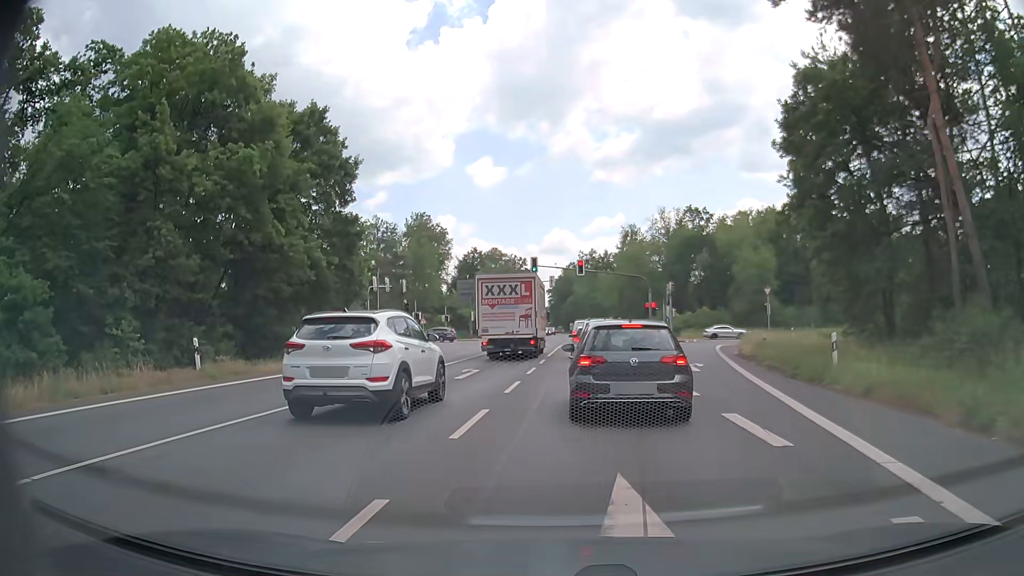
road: primary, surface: asphalt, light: Day
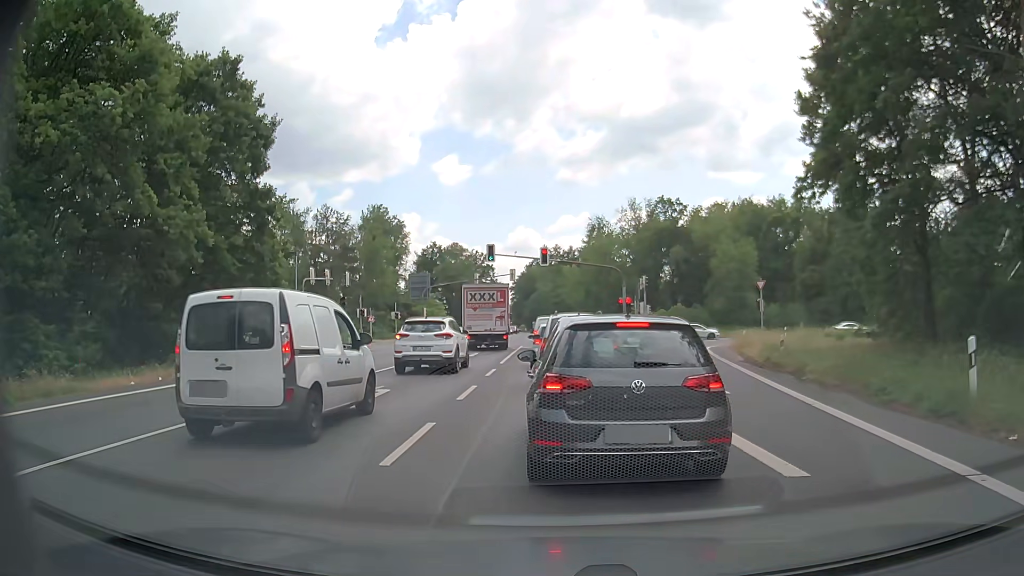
(+0.2, +7.4) m; +5°
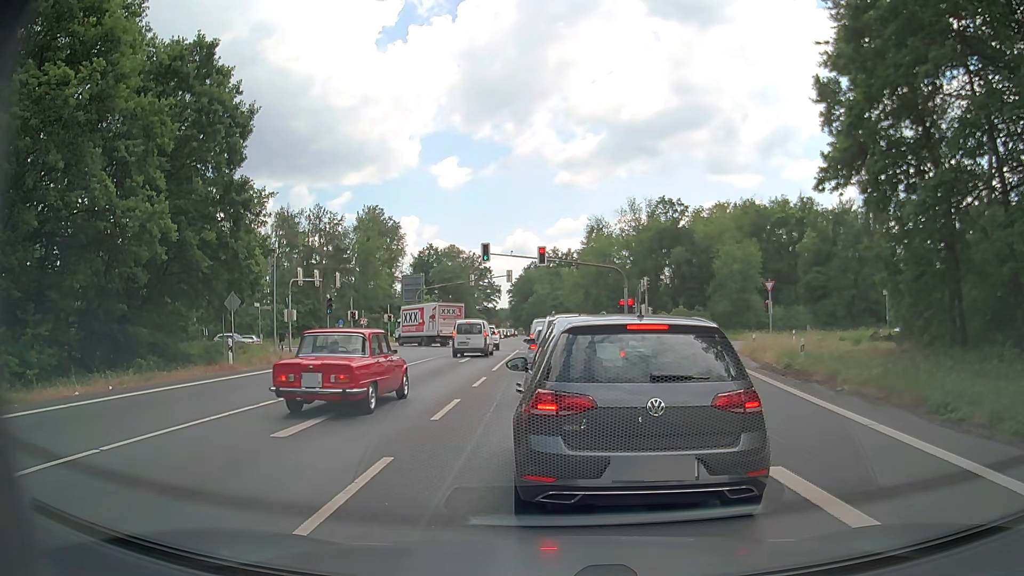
(0.0, +2.3) m; 0°
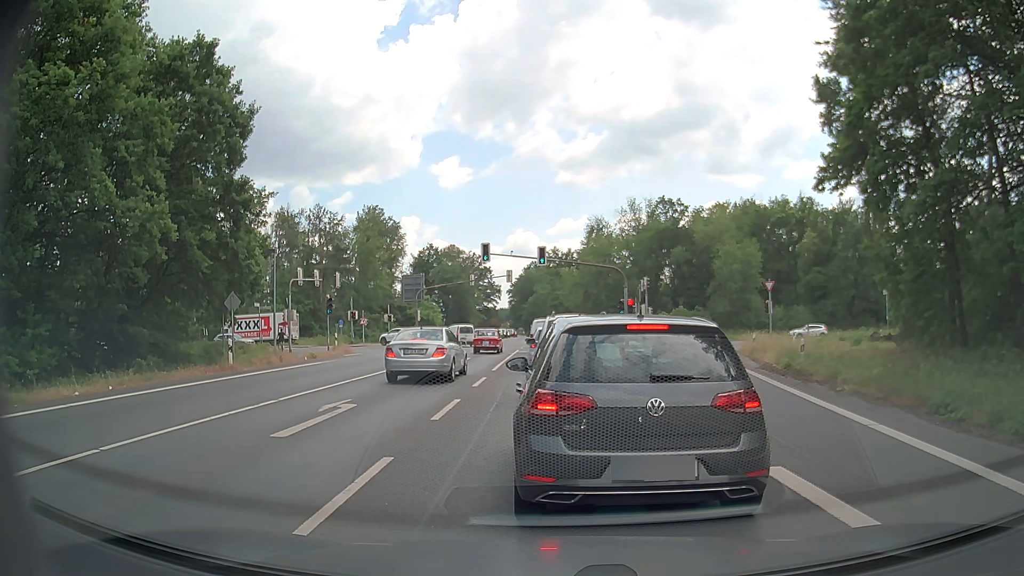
(0.0, 0.0) m; 0°
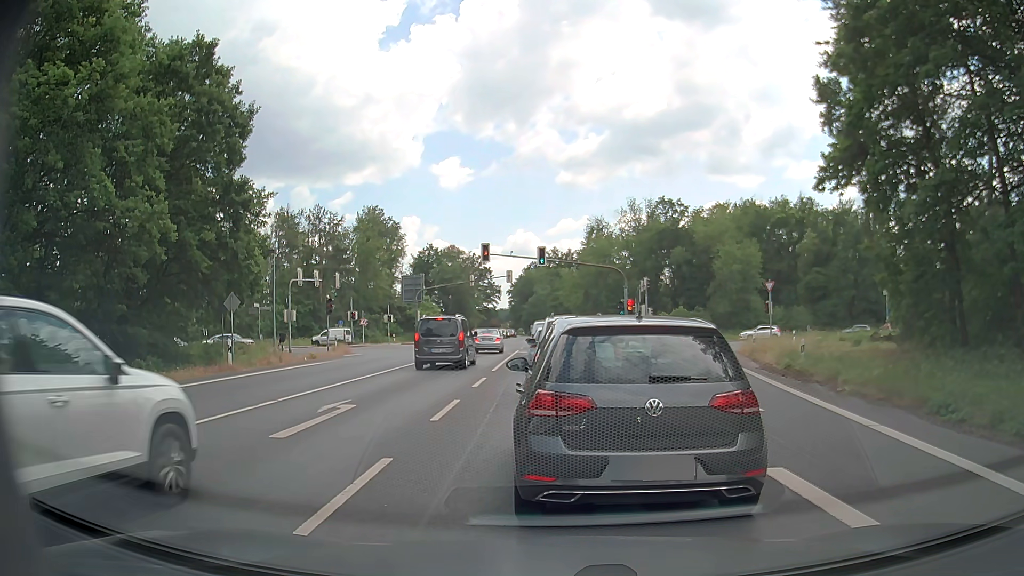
(0.0, 0.0) m; 0°
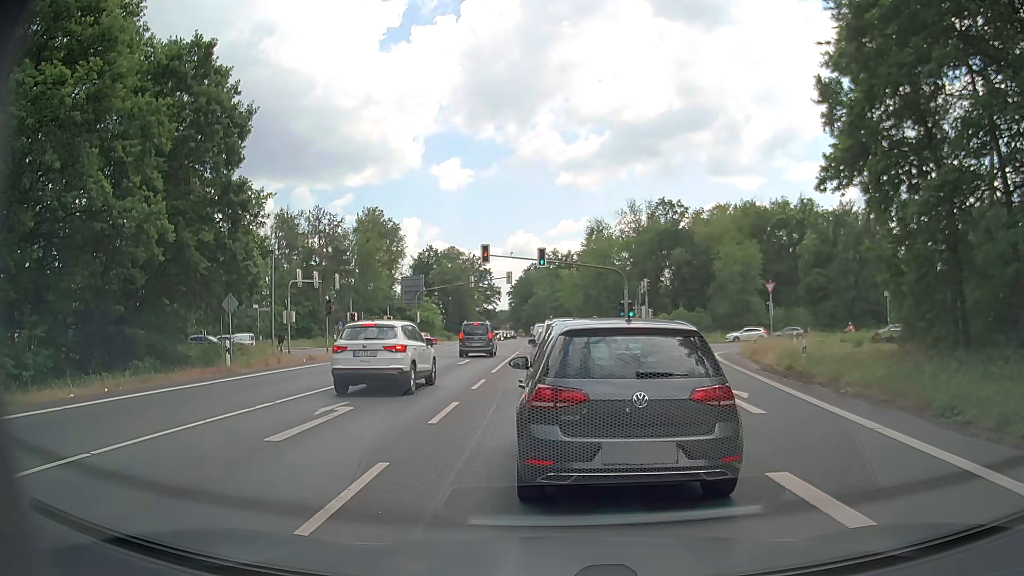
(0.0, +0.1) m; 0°
